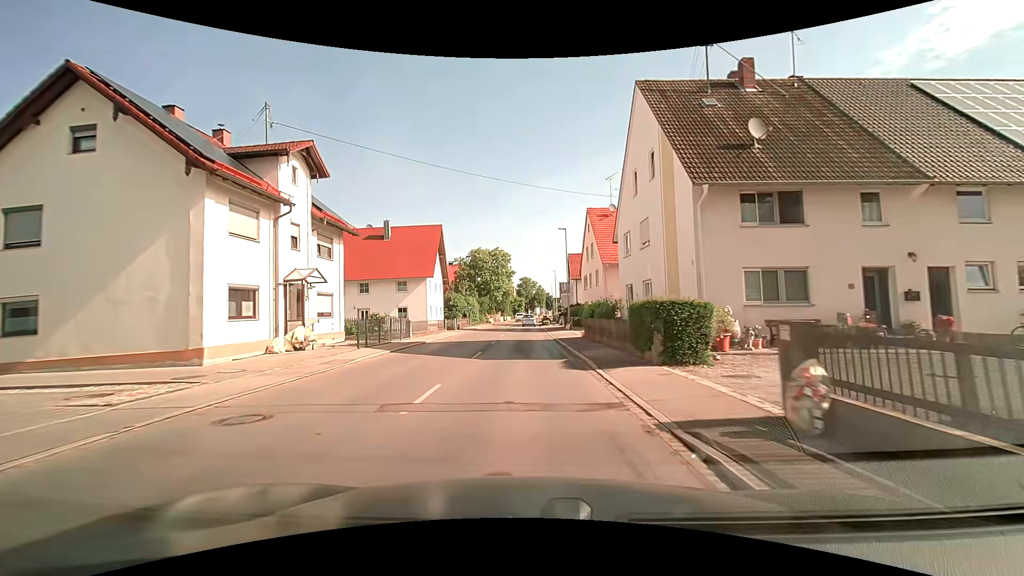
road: tertiary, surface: asphalt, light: Day
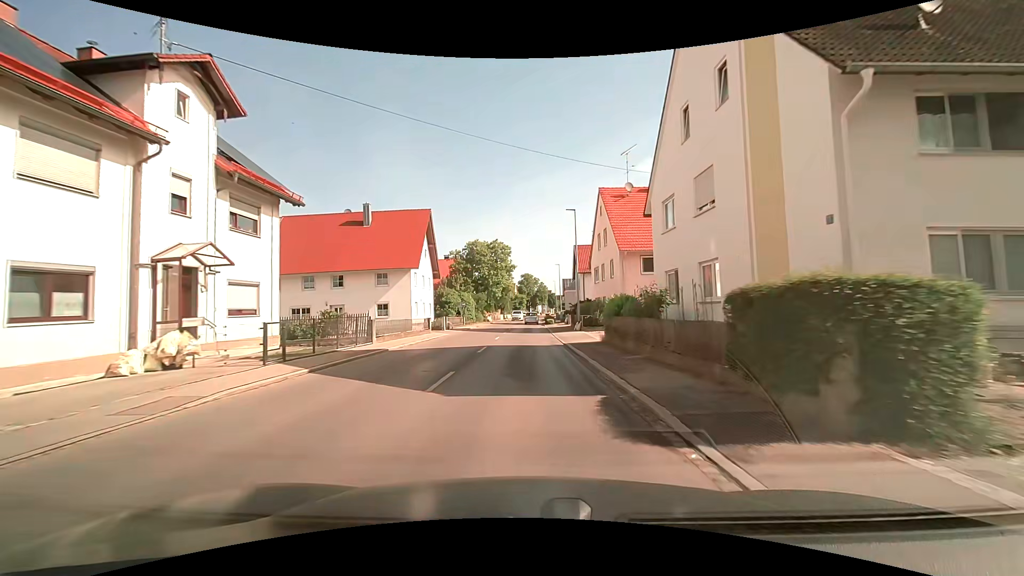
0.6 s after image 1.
(0.0, +7.2) m; 0°
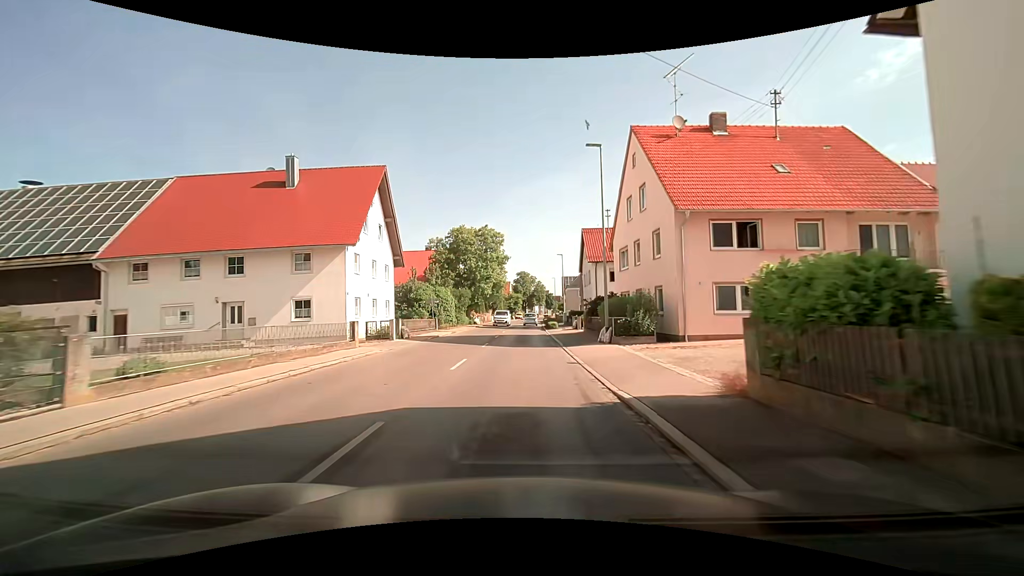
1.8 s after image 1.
(-0.1, +14.2) m; 0°
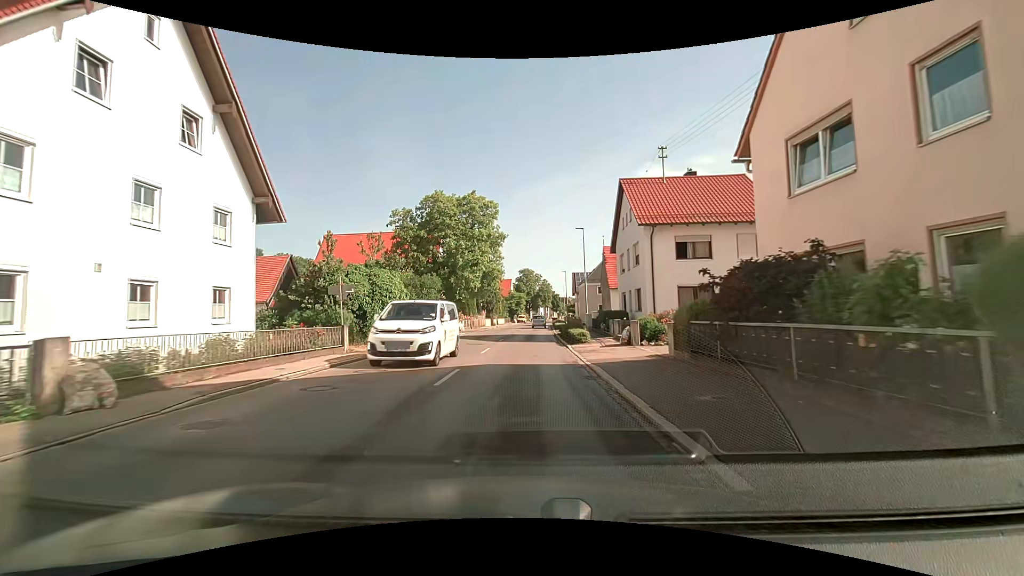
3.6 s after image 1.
(0.0, +20.4) m; 0°
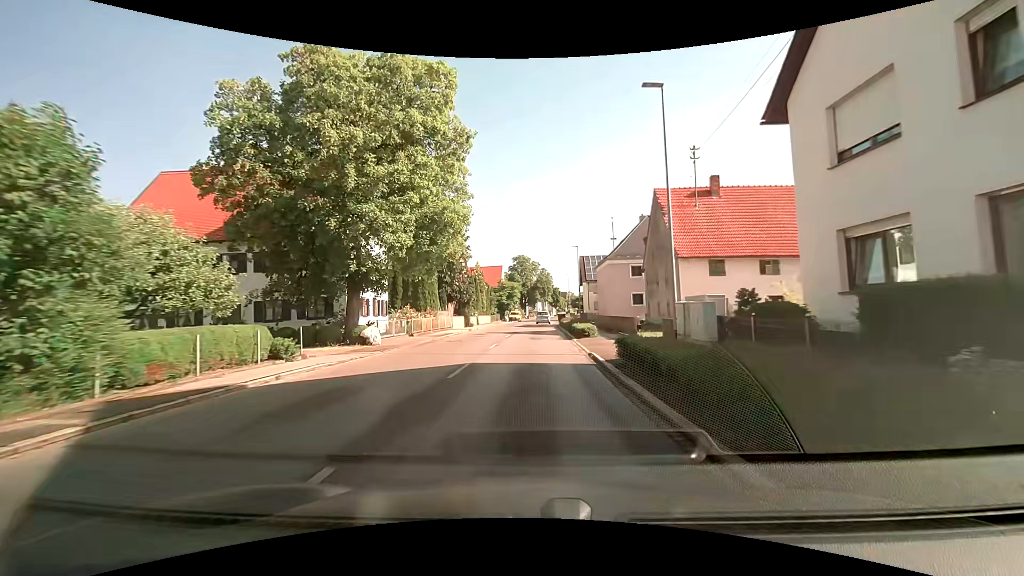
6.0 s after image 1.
(+0.1, +26.3) m; +1°
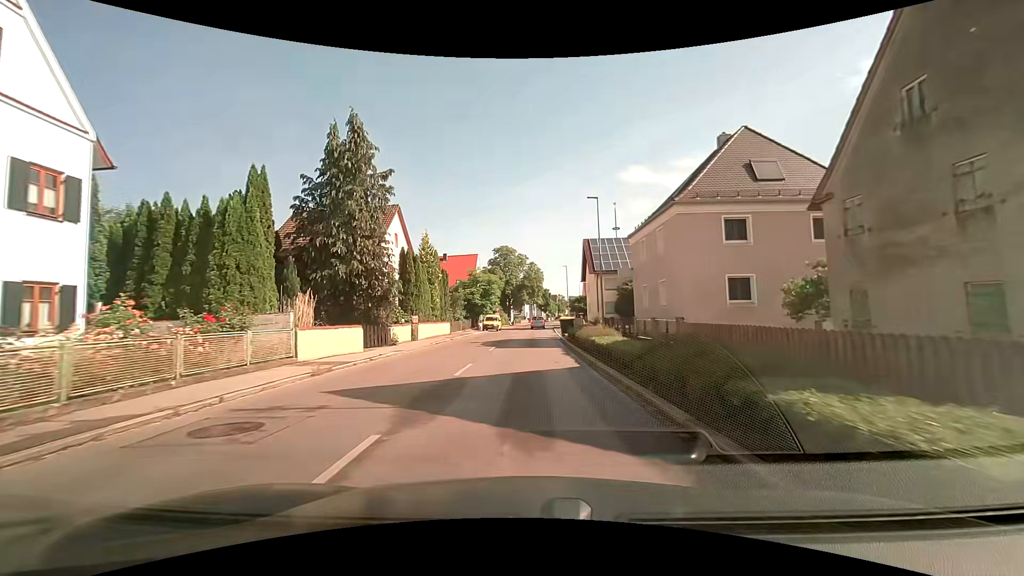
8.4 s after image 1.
(+0.4, +25.6) m; +1°
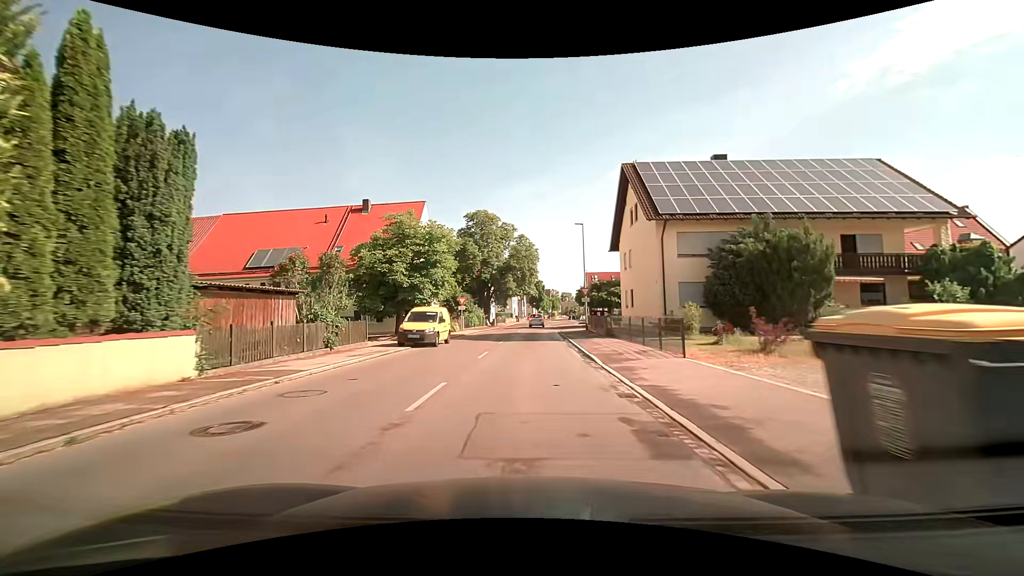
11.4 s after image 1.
(+0.5, +32.2) m; +2°
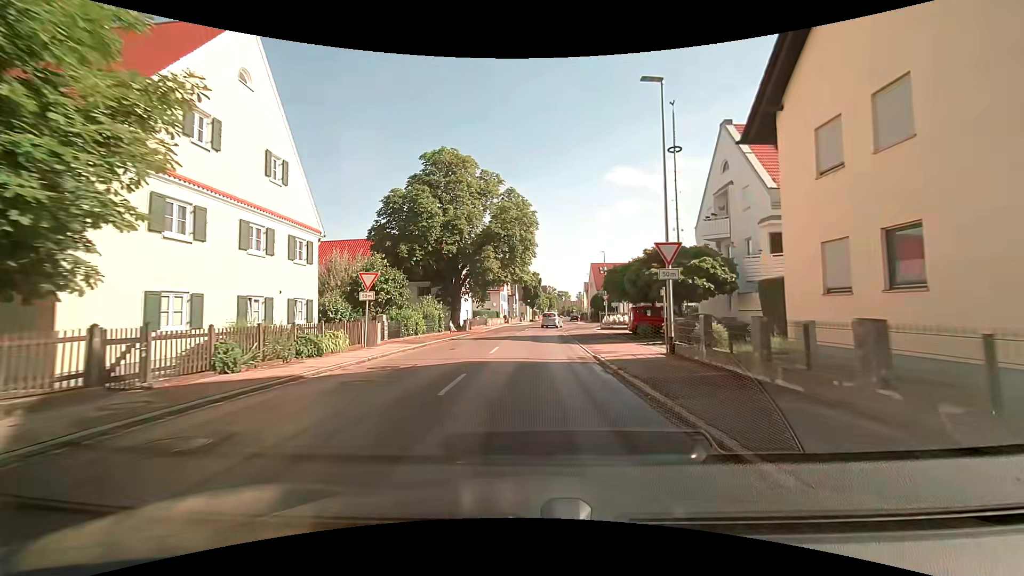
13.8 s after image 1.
(-0.1, +25.5) m; 0°
(0, +10) (0, +20) (+1, +30) (+1, +40) (+2, +50) (+5, +60) (+11, +67) (+20, +71) (+30, +72) (+40, +73) m
